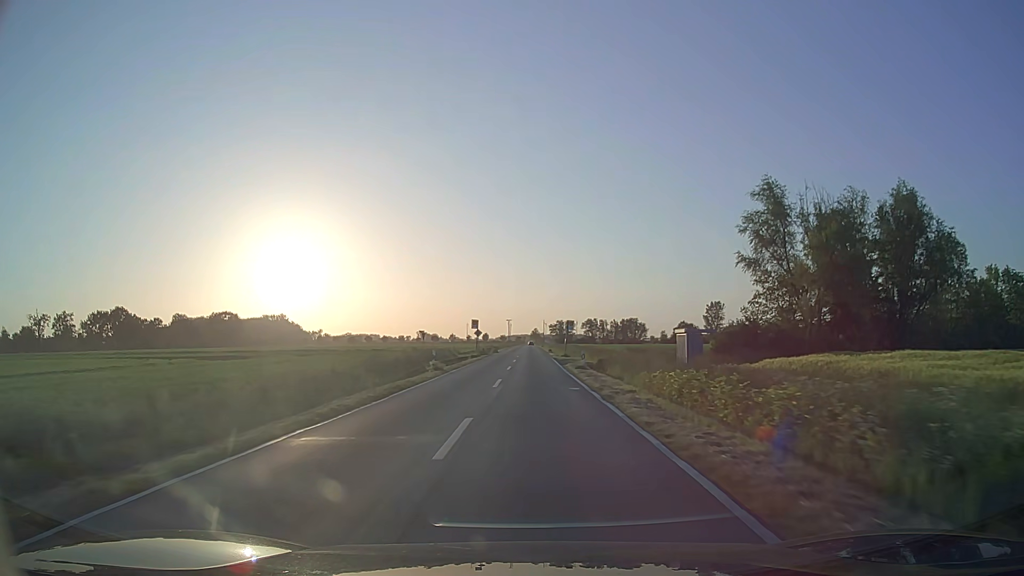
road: secondary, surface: asphalt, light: Day
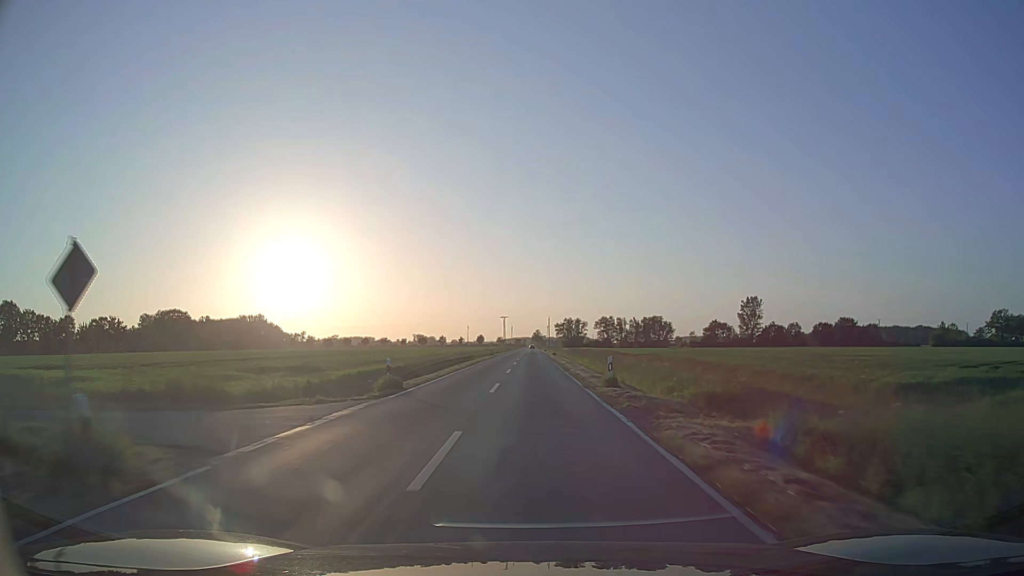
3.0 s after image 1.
(+0.2, +62.4) m; 0°
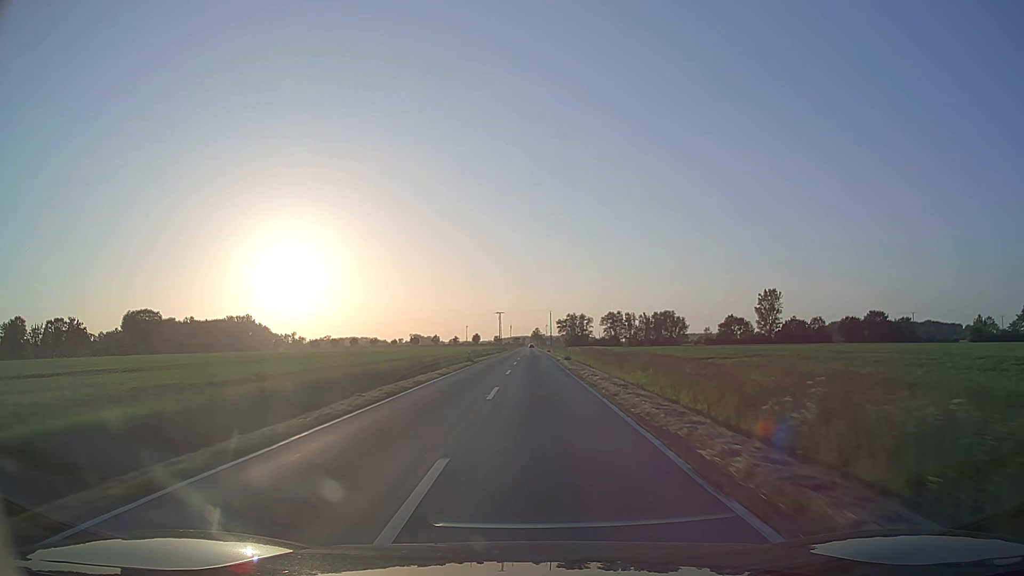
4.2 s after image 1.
(+0.1, +26.8) m; 0°
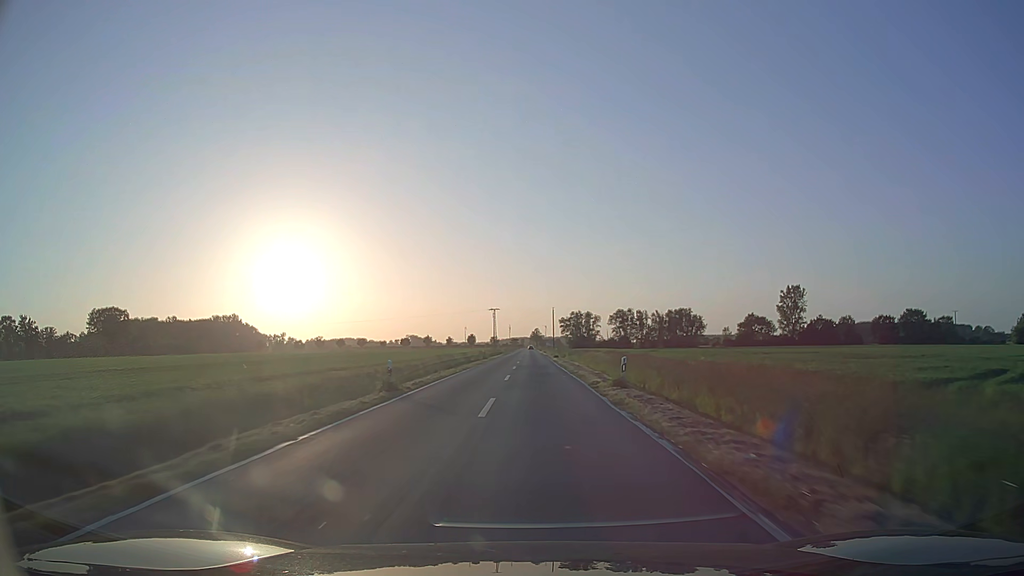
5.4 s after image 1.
(0.0, +27.8) m; 0°
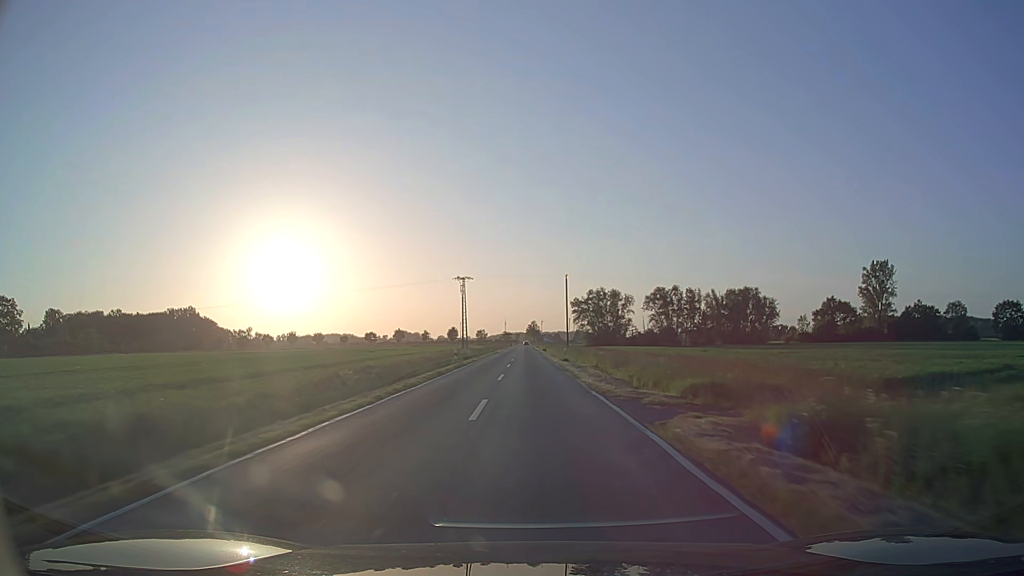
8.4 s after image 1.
(+0.2, +73.7) m; 0°
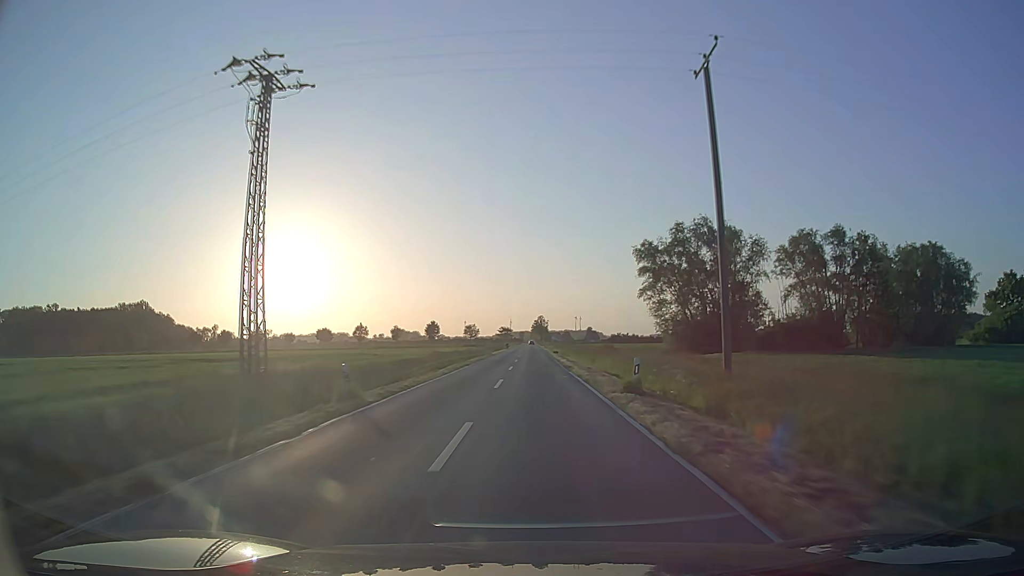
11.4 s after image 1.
(-0.2, +77.1) m; 0°
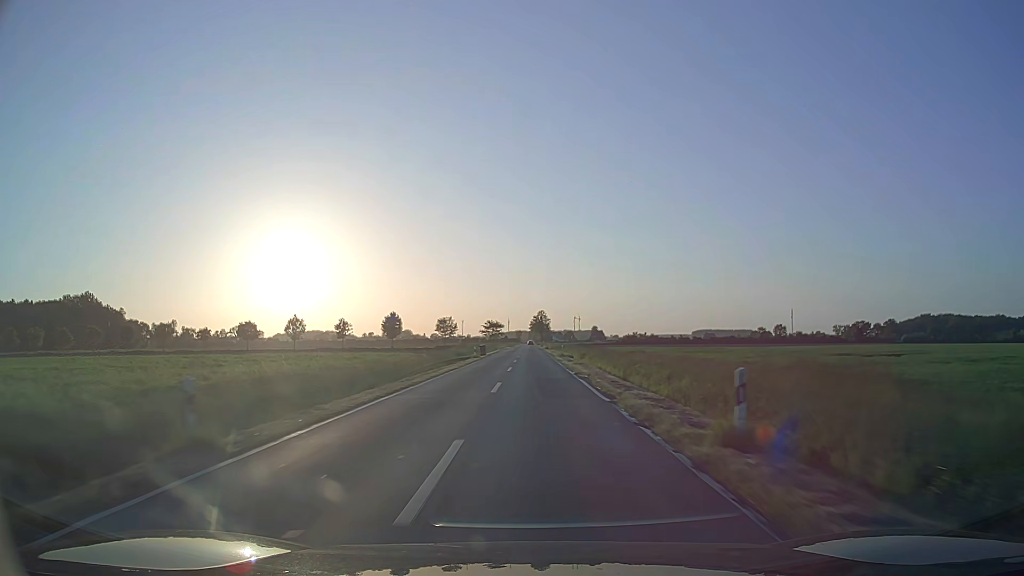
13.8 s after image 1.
(+0.1, +62.6) m; 0°
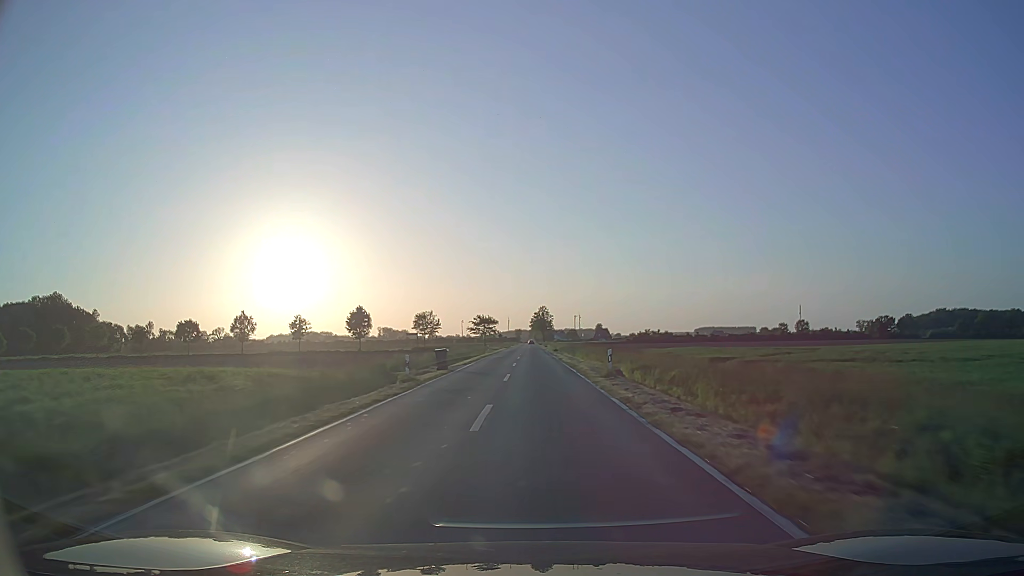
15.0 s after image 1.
(-0.1, +31.4) m; 0°
(0, +10) (0, +20) (0, +30) (0, +40) (0, +50) (0, +60) (0, +70) (0, +80) (0, +90) (0, +100) m
